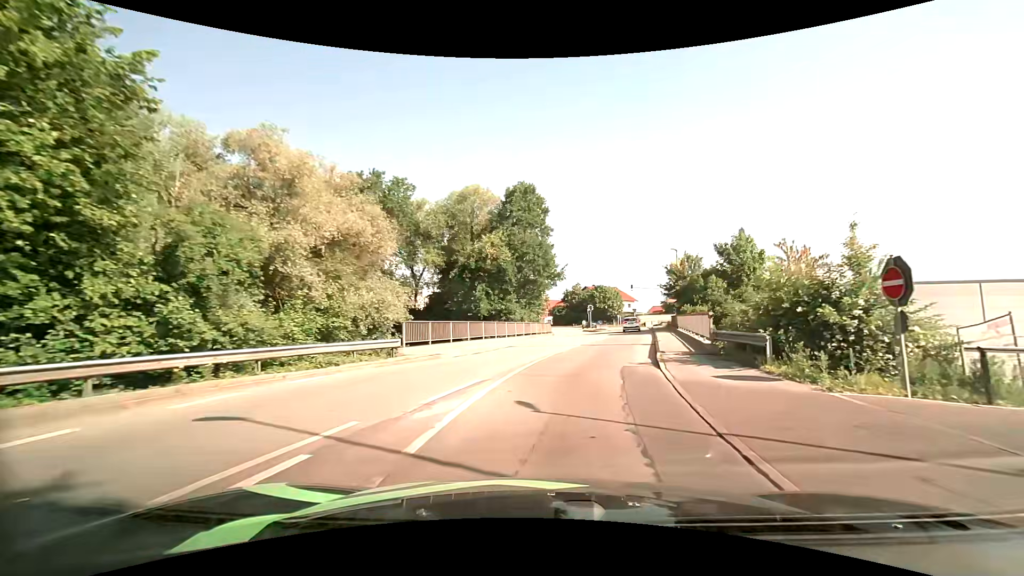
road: tertiary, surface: asphalt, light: Day
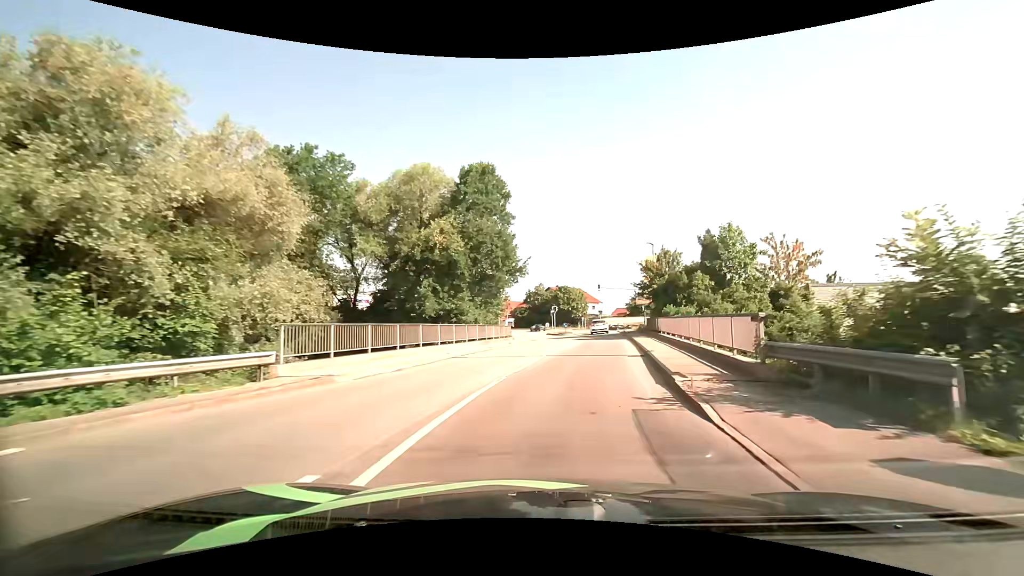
(+0.2, +6.4) m; +4°
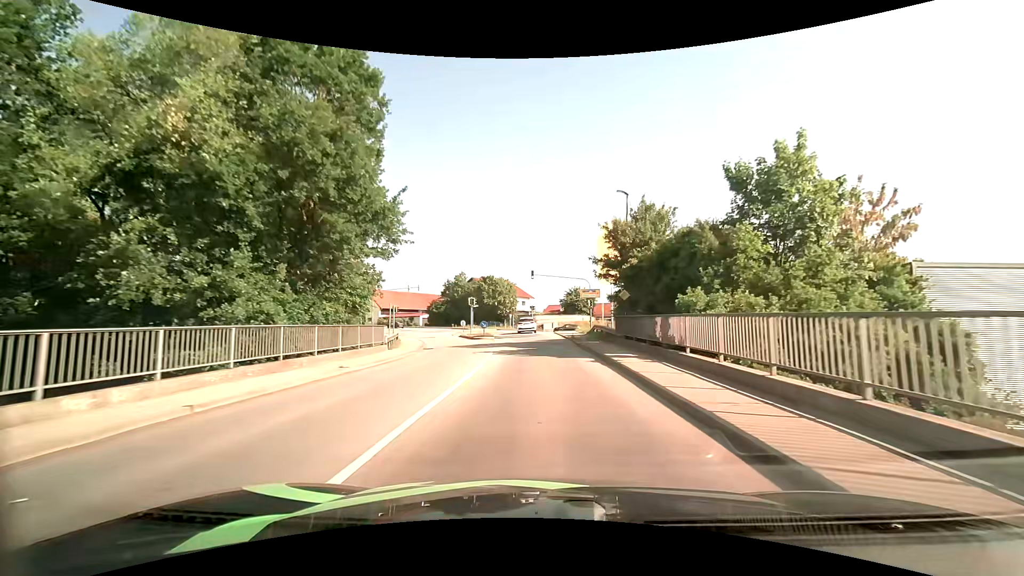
(+1.6, +18.3) m; +8°
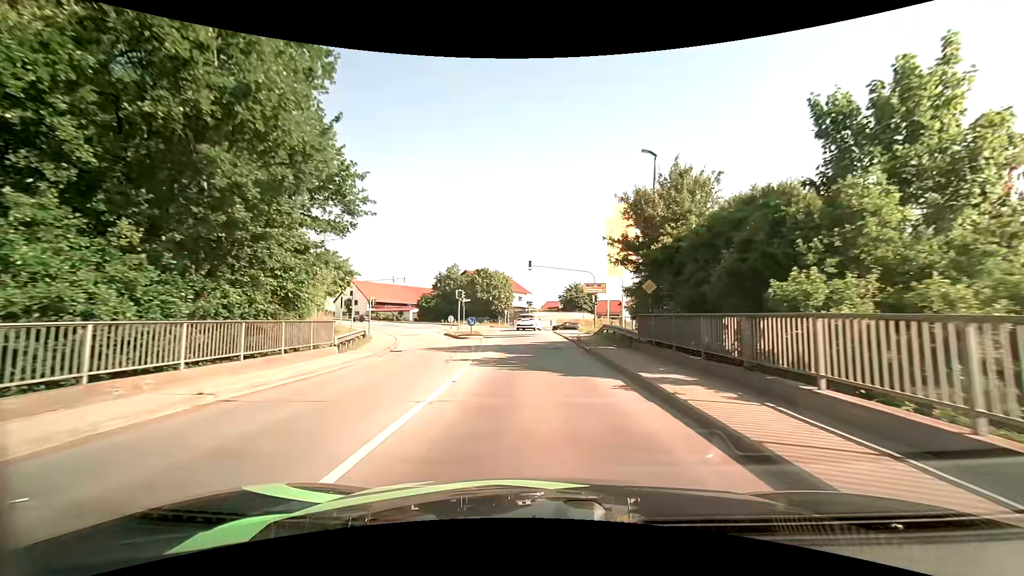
(+0.1, +6.1) m; +1°
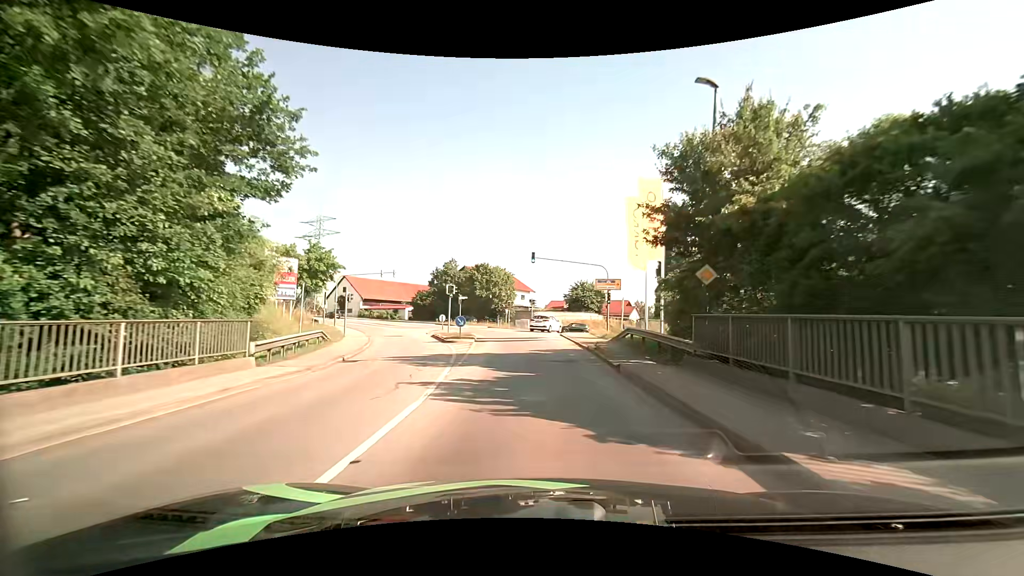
(0.0, +6.0) m; 0°
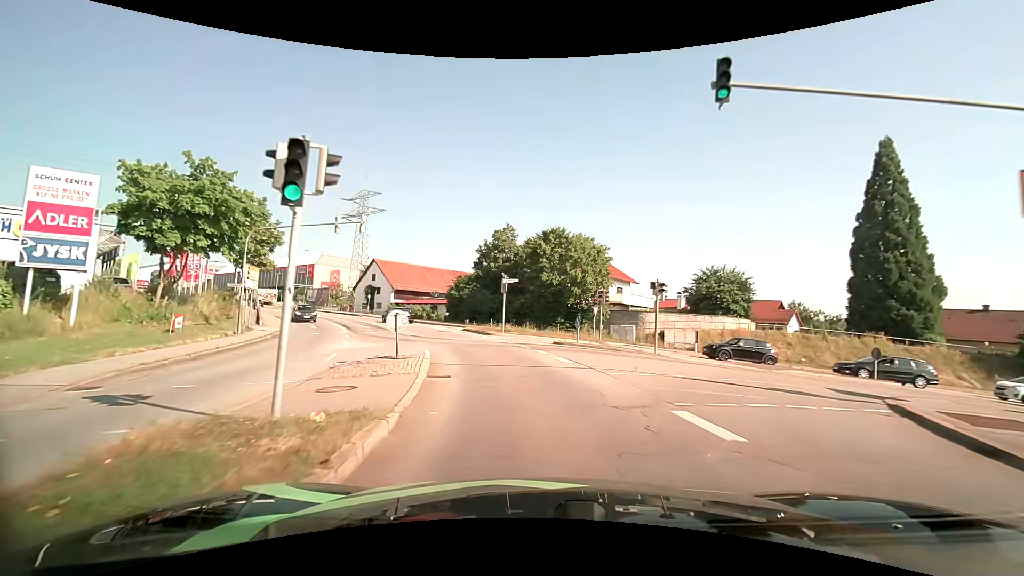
(-2.0, +29.7) m; -10°
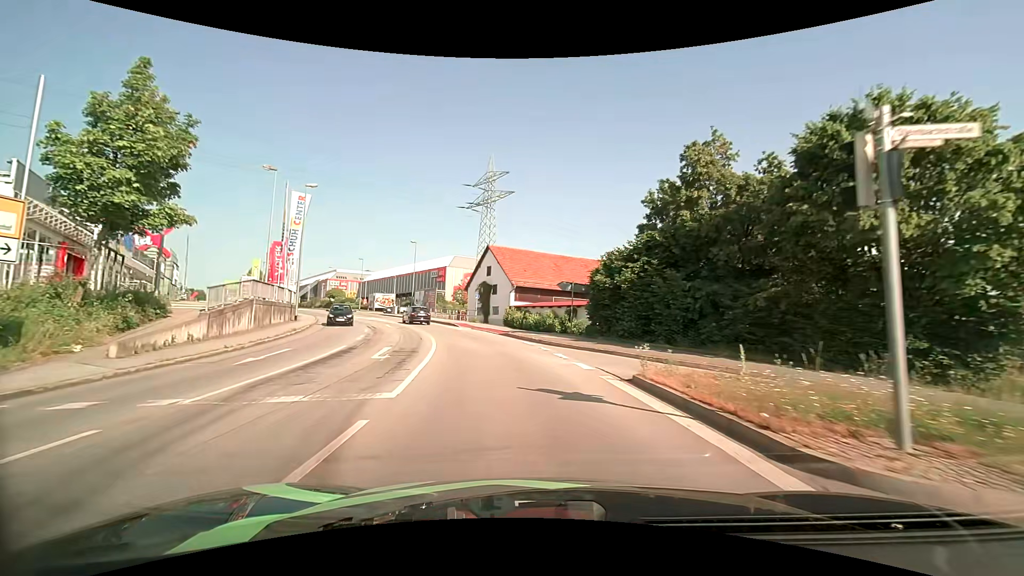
(-3.5, +24.5) m; -17°
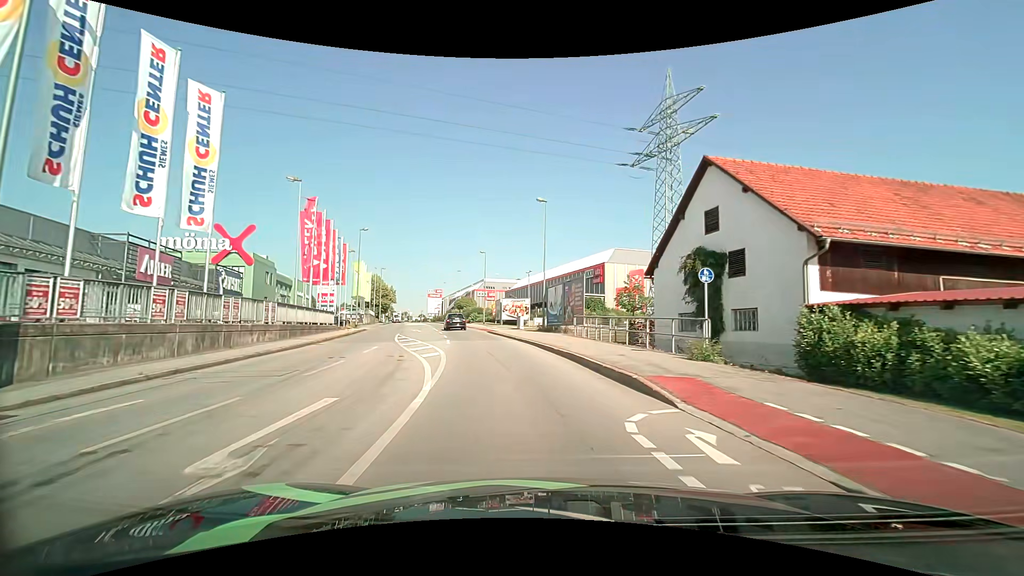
(-5.4, +30.5) m; -19°
(0, +10) (-2, +20) (-4, +30) (-6, +39) (-8, +49) (-11, +59) (-13, +68) (-16, +78) (-19, +88) (-21, +97) m
